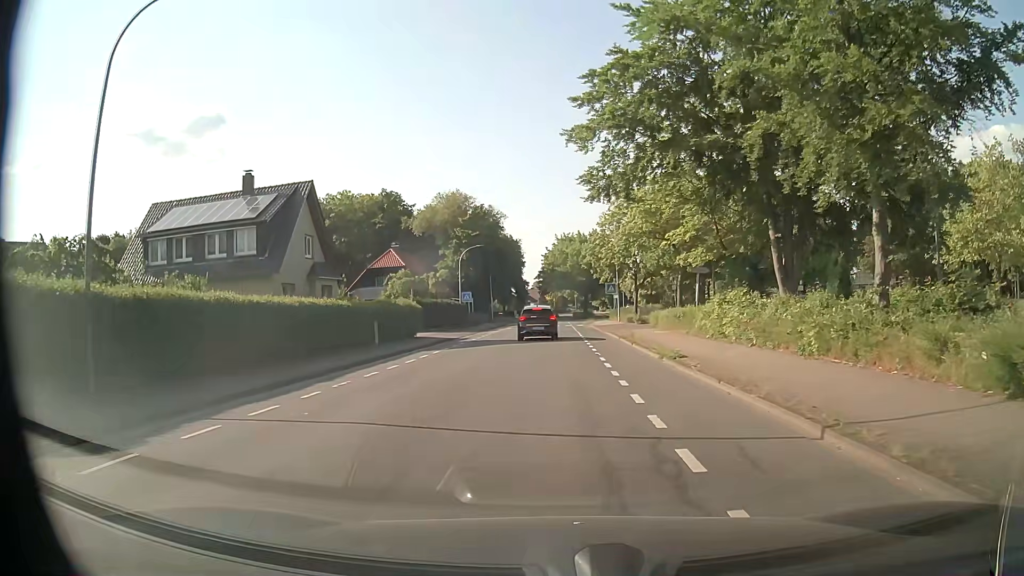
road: unclassified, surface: asphalt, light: Day
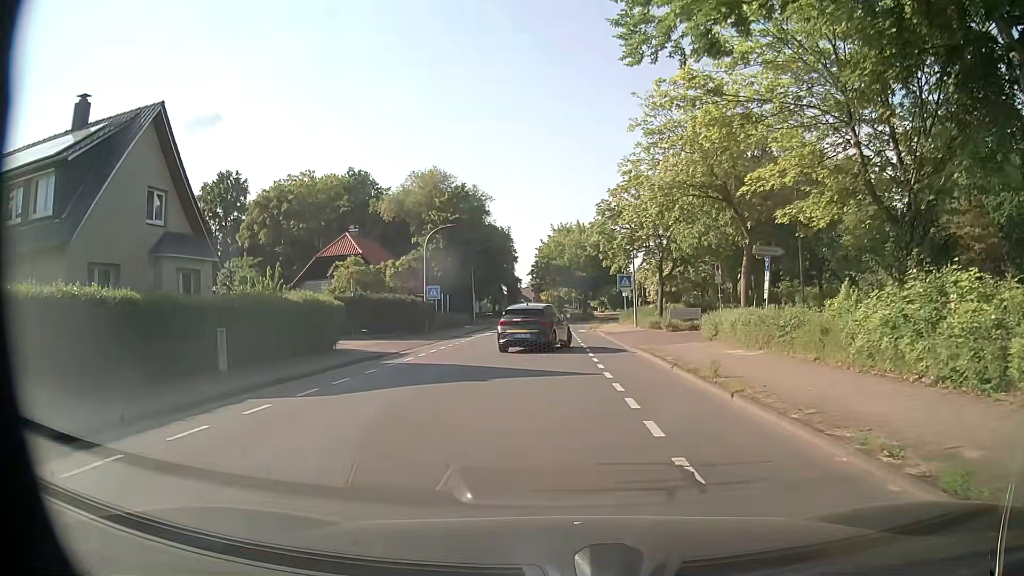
(-0.1, +14.4) m; -1°
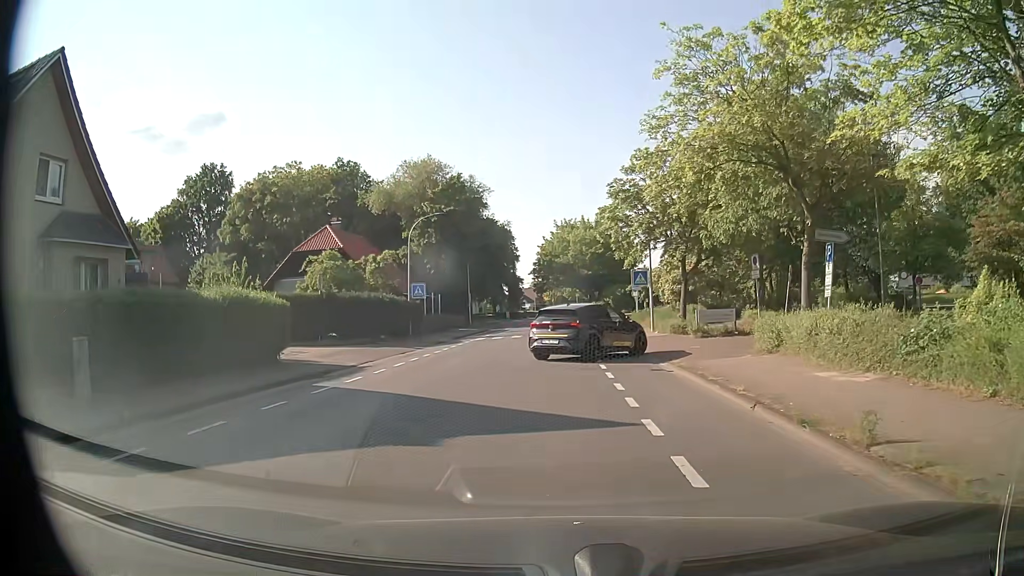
(0.0, +6.0) m; +1°
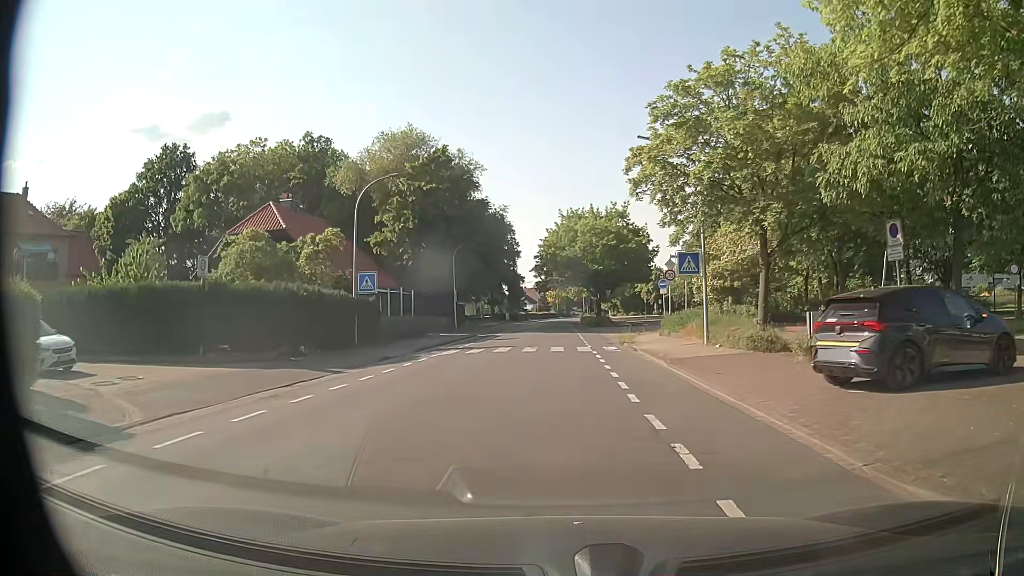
(-0.2, +12.1) m; -1°
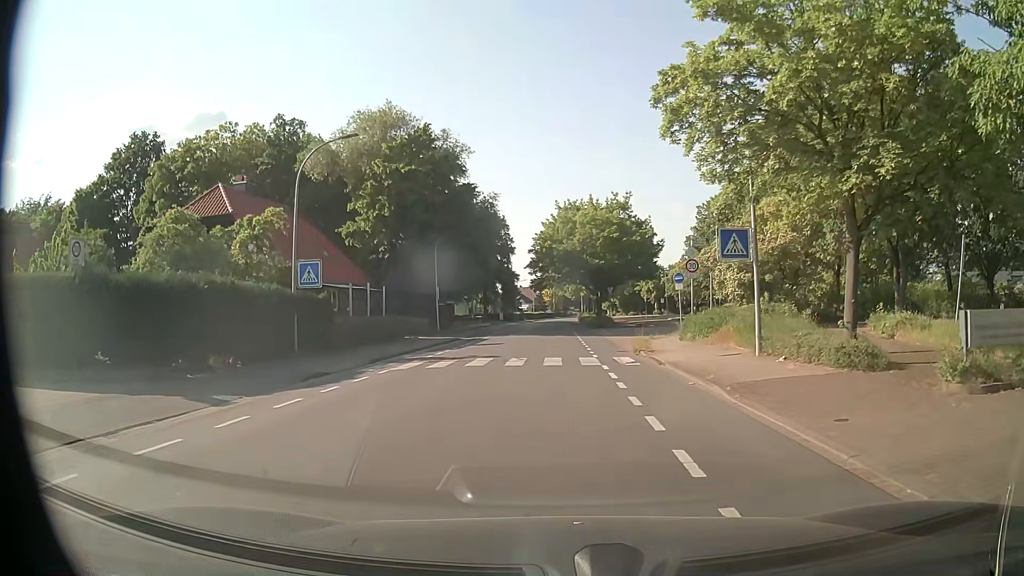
(+0.1, +6.6) m; +1°
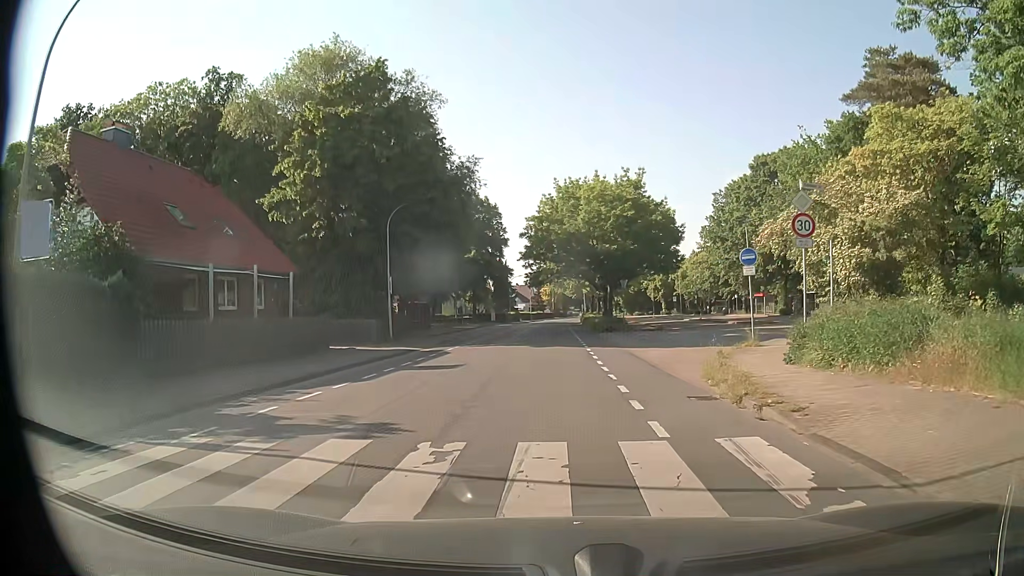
(-0.1, +13.4) m; -1°
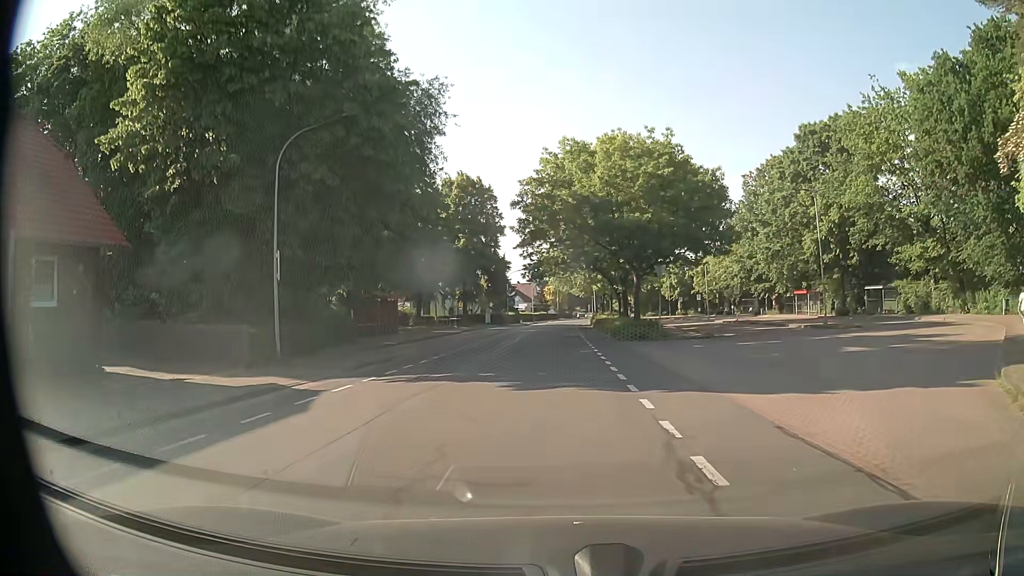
(0.0, +15.0) m; 0°
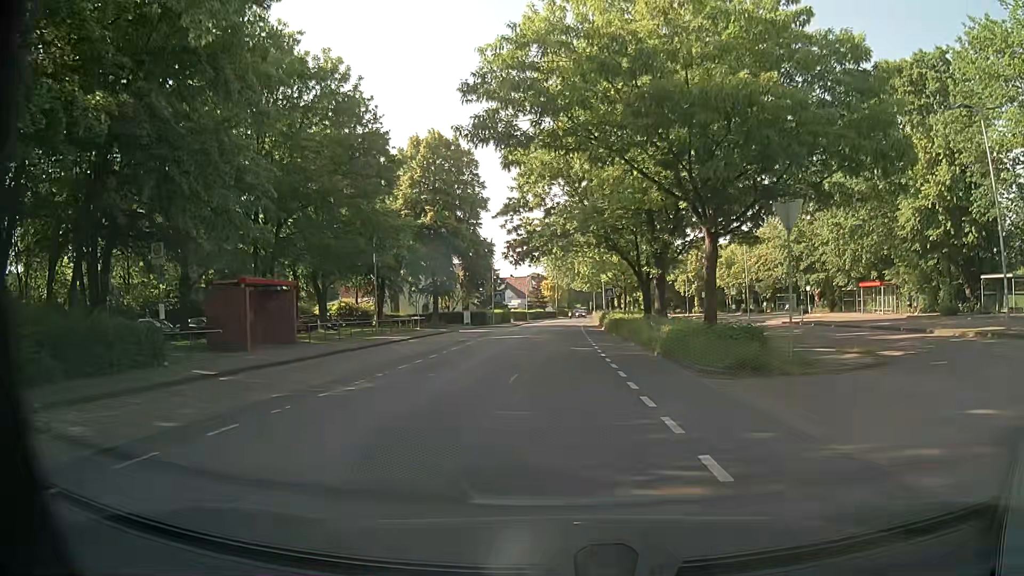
(0.0, +19.2) m; 0°
(0, +10) (0, +20) (0, +30) (0, +40) (0, +50) (+1, +60) (+1, +70) (+2, +80) (+2, +90) (+3, +100) m
